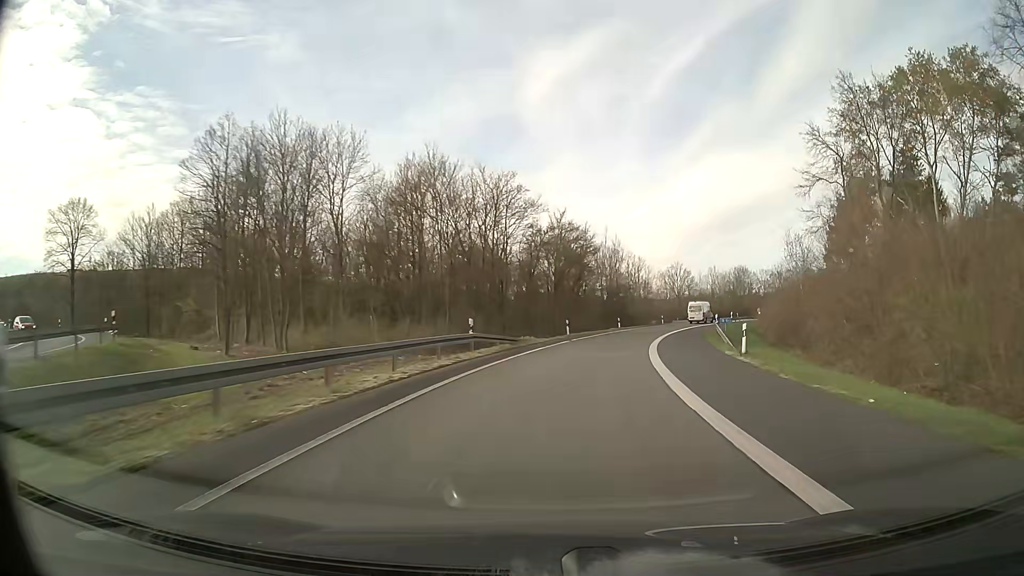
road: motorway_link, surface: asphalt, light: Day
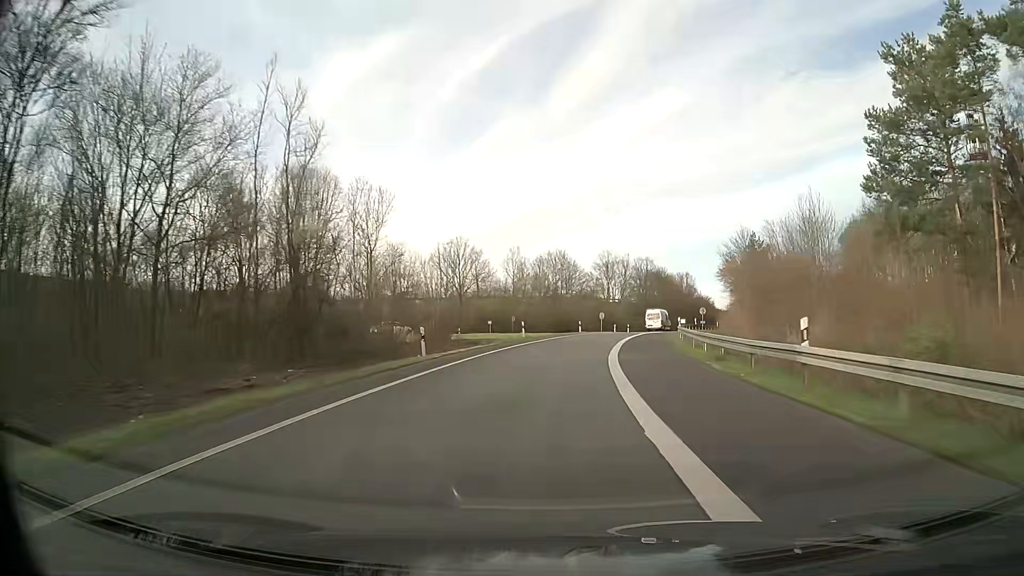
(+10.6, +56.5) m; +19°
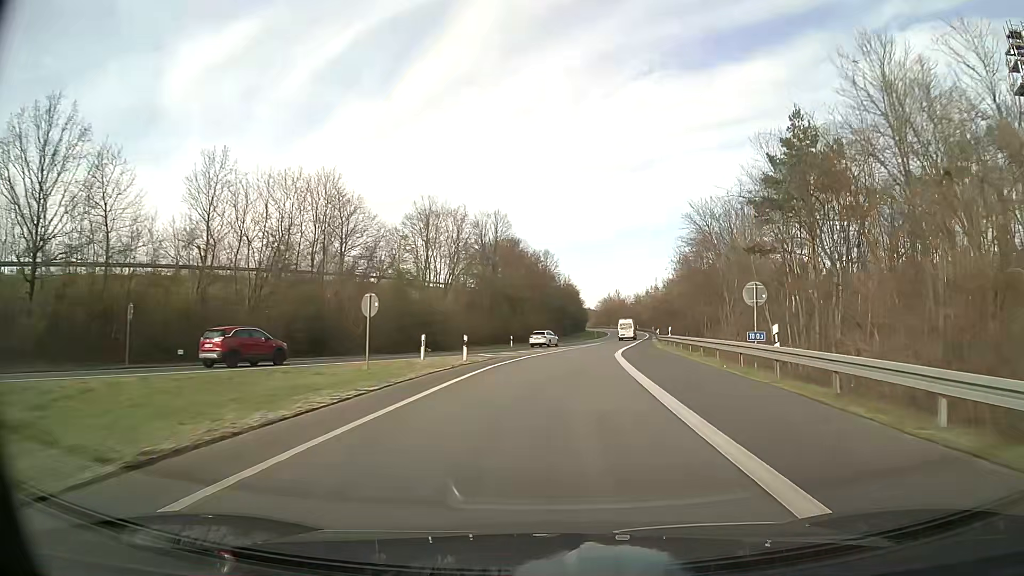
(+6.7, +57.1) m; +14°
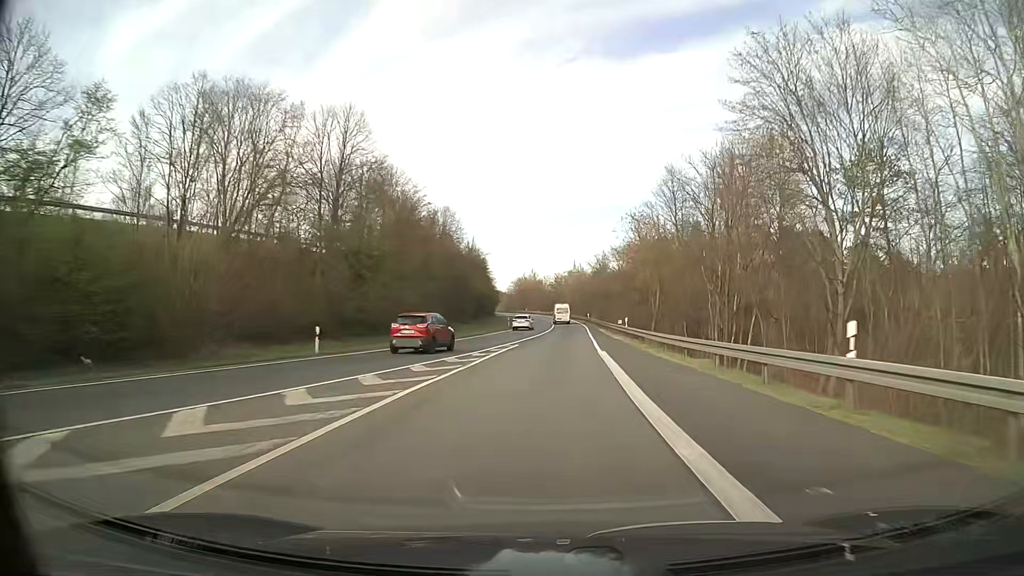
(+2.4, +34.9) m; +7°
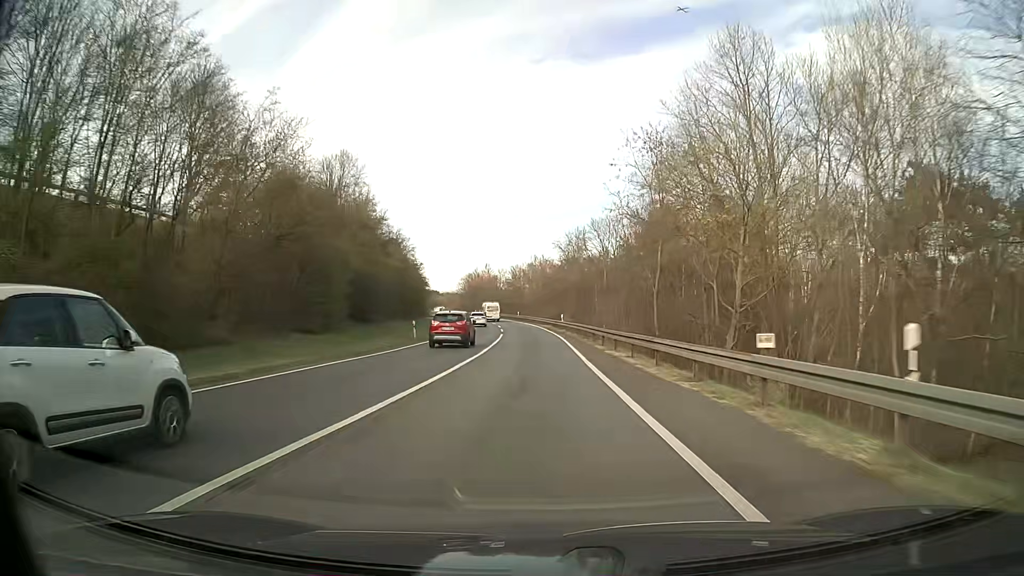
(+1.5, +36.0) m; +4°
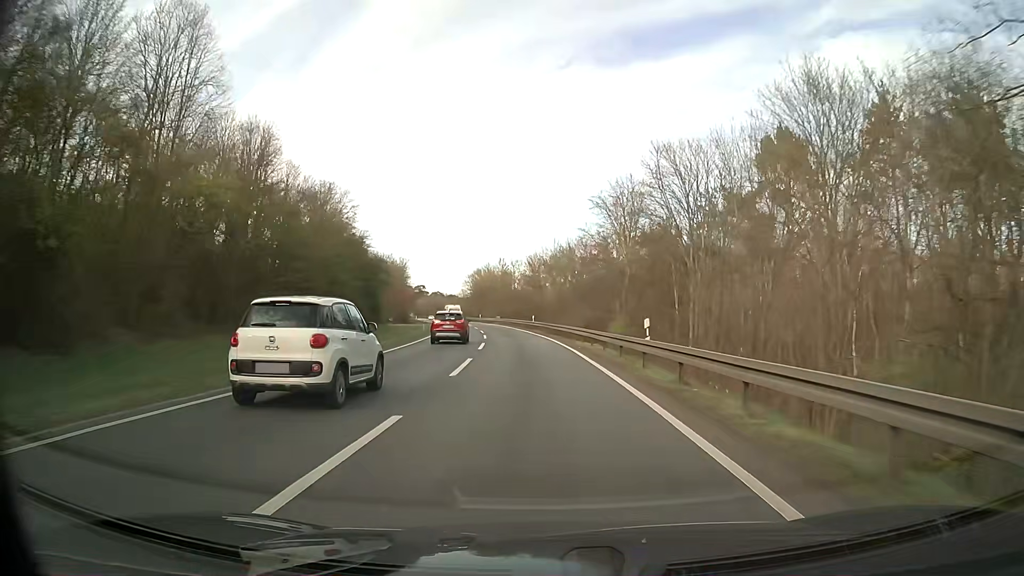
(-0.3, +36.8) m; -2°
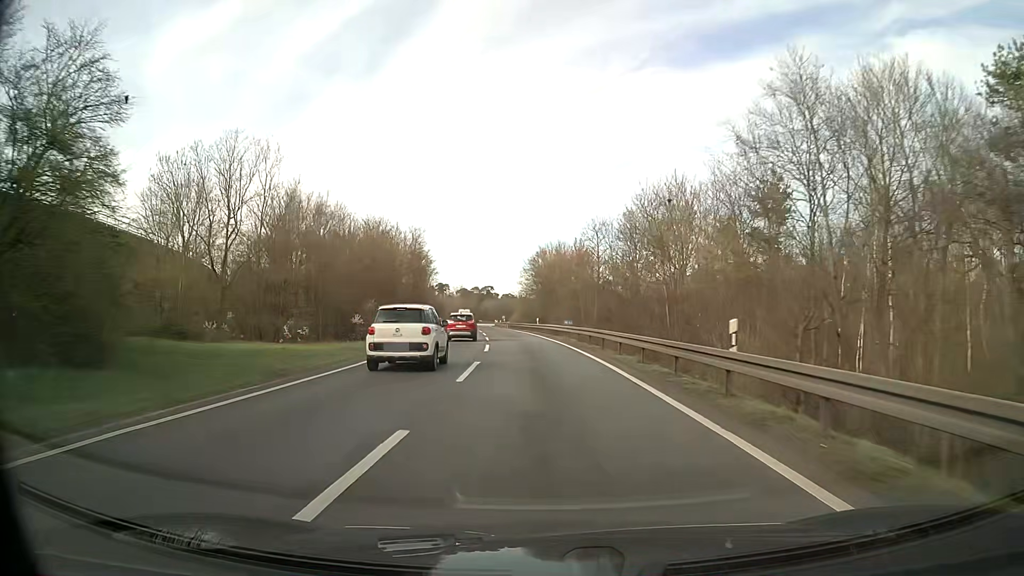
(-2.3, +49.8) m; -6°
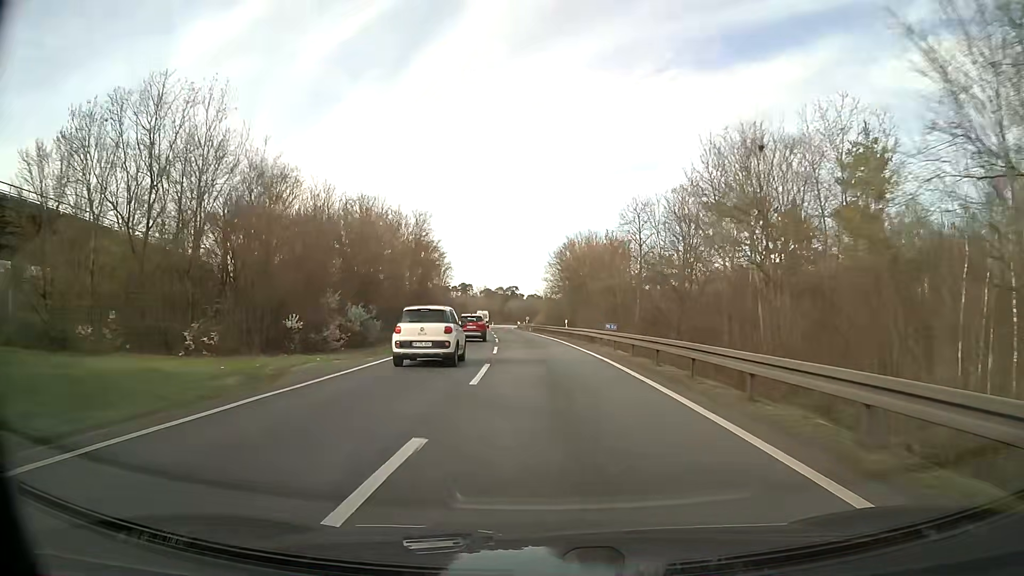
(-0.2, +12.6) m; -2°
(0, +10) (-1, +20) (-1, +30) (-2, +40) (-4, +50) (-5, +60) (-6, +70) (-7, +80) (-8, +90) (-9, +99) m
